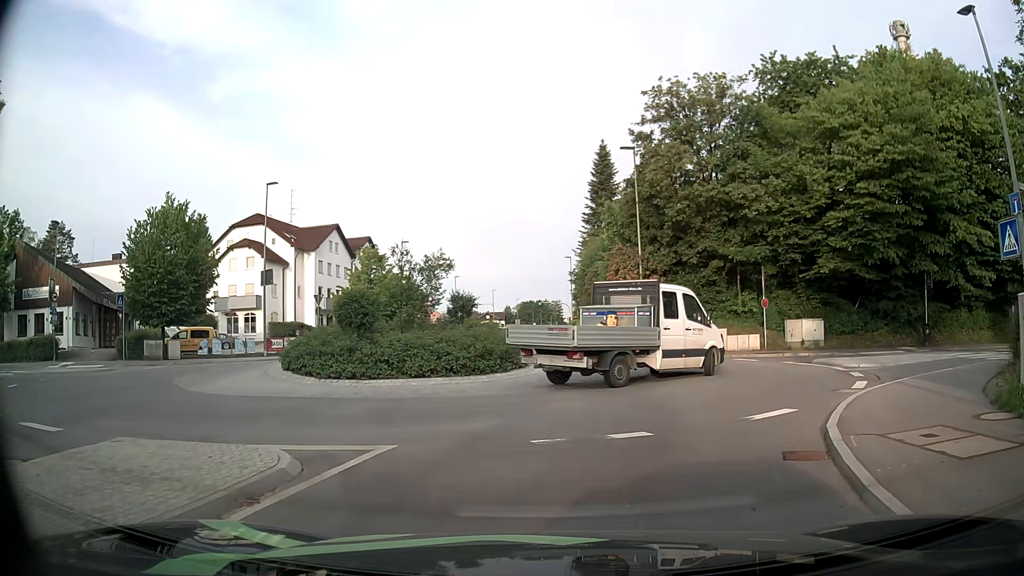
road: tertiary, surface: asphalt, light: Day
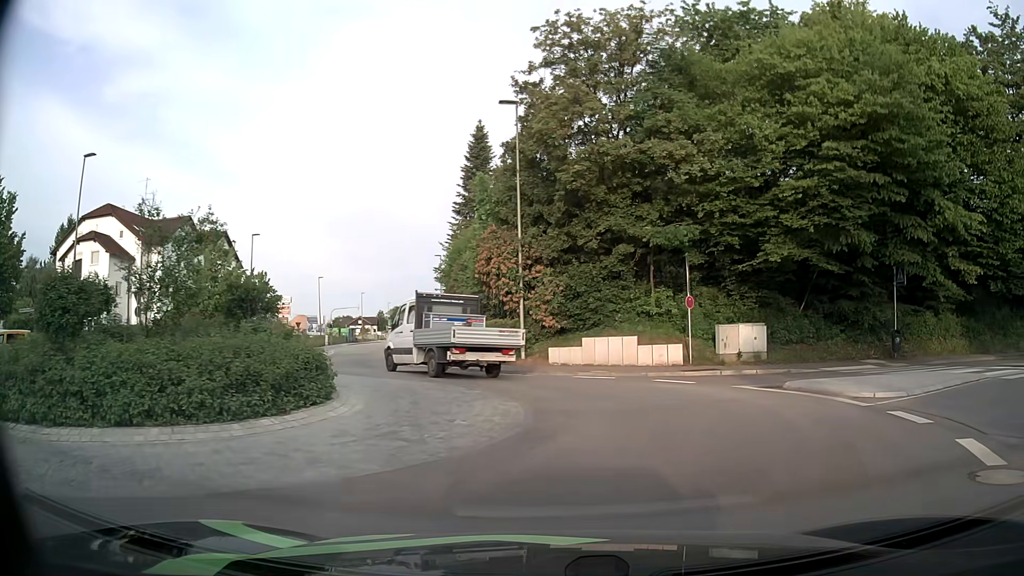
(+0.6, +8.3) m; +9°
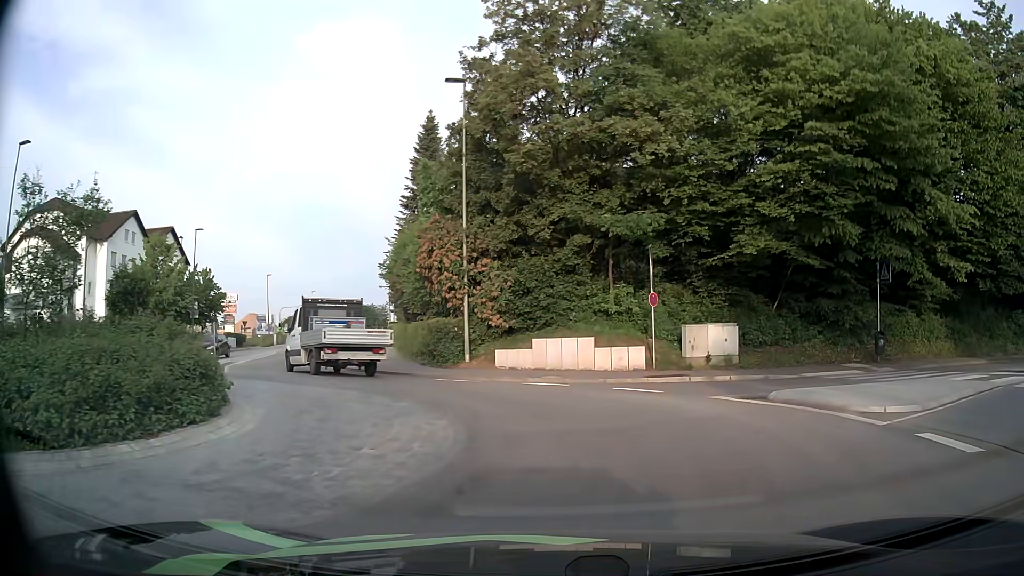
(+0.1, +2.5) m; +5°
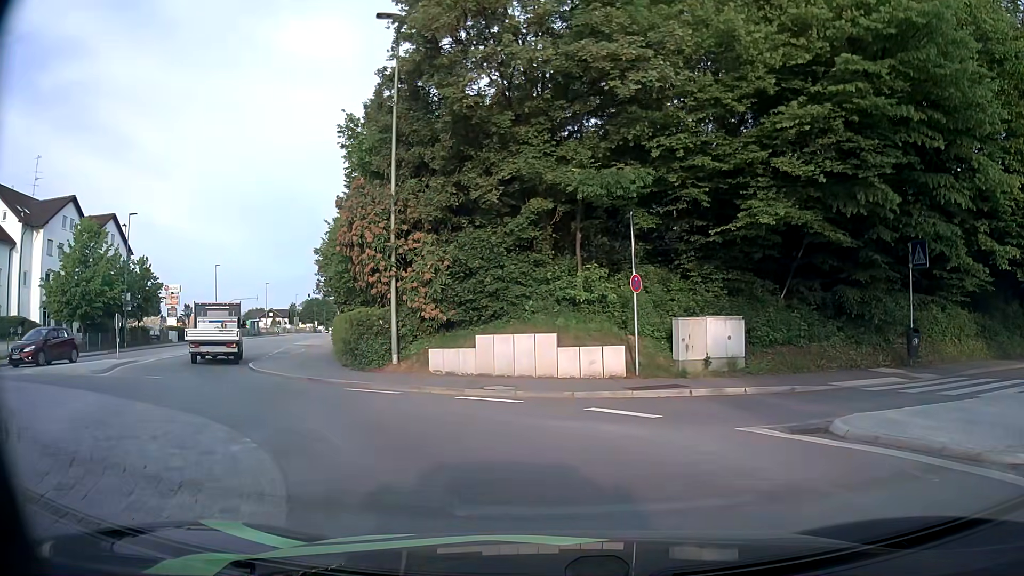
(+0.3, +5.1) m; +3°
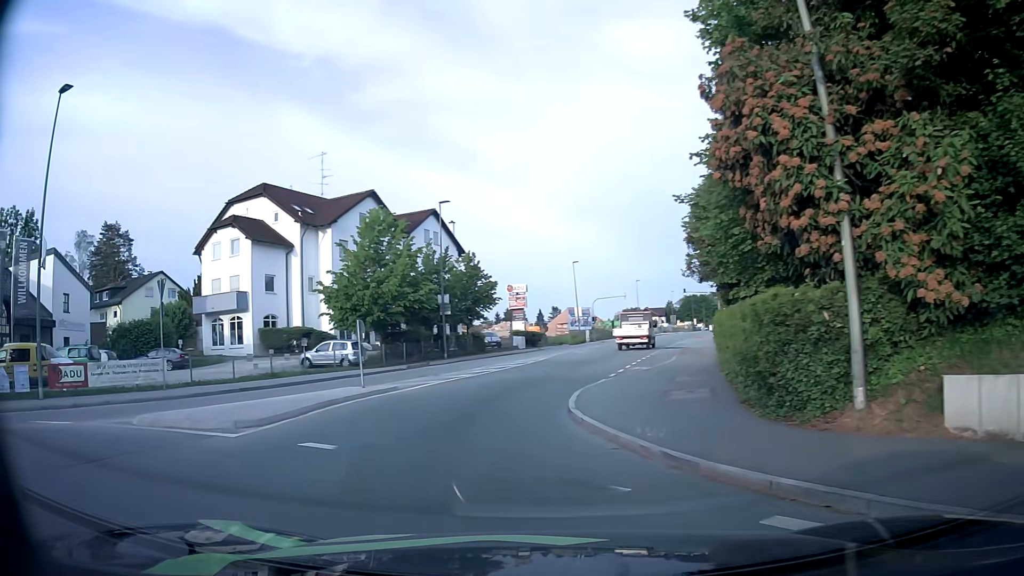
(-2.2, +9.7) m; -33°
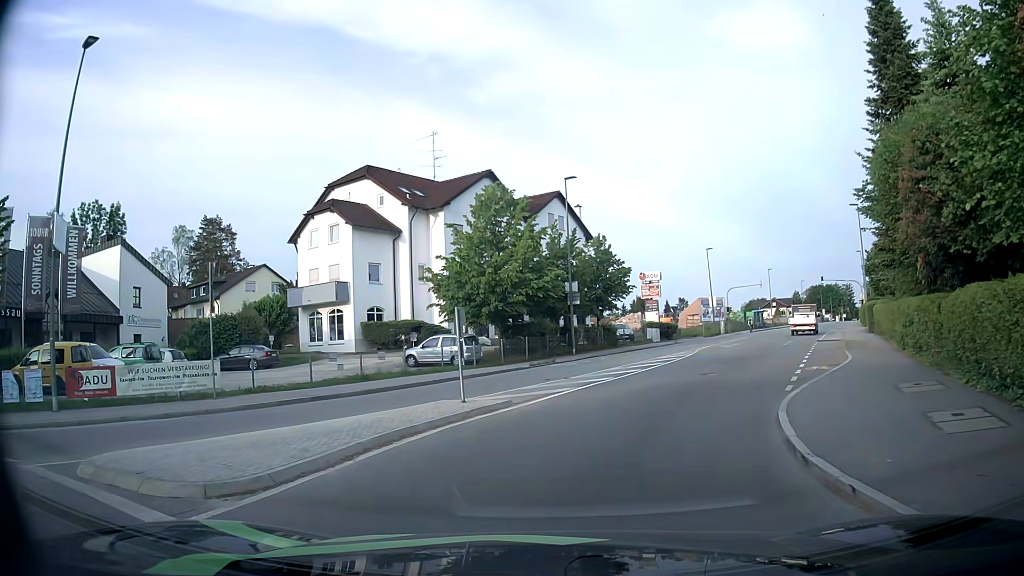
(-0.6, +5.2) m; -9°
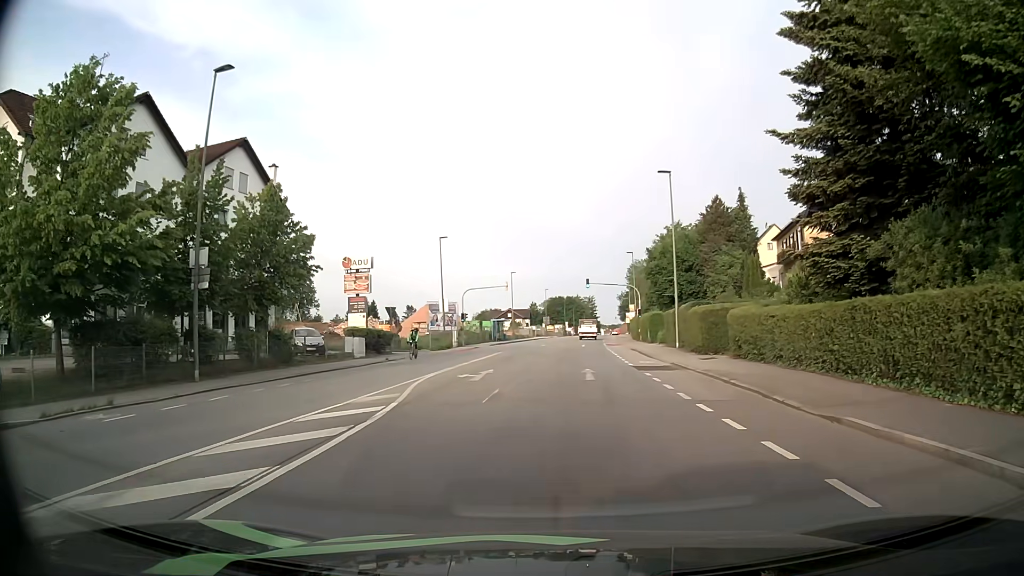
(+3.3, +17.7) m; +21°
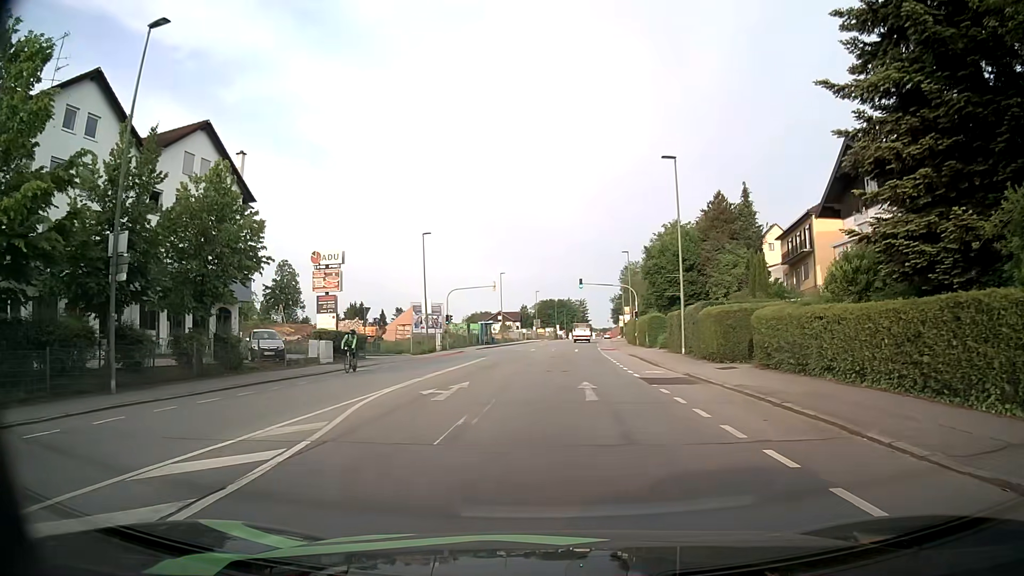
(+0.1, +4.3) m; +1°
(0, +10) (+1, +20) (+1, +30) (+2, +40) (+2, +50) (+3, +60) (+4, +70) (+5, +80) (+6, +90) (+7, +100) m
